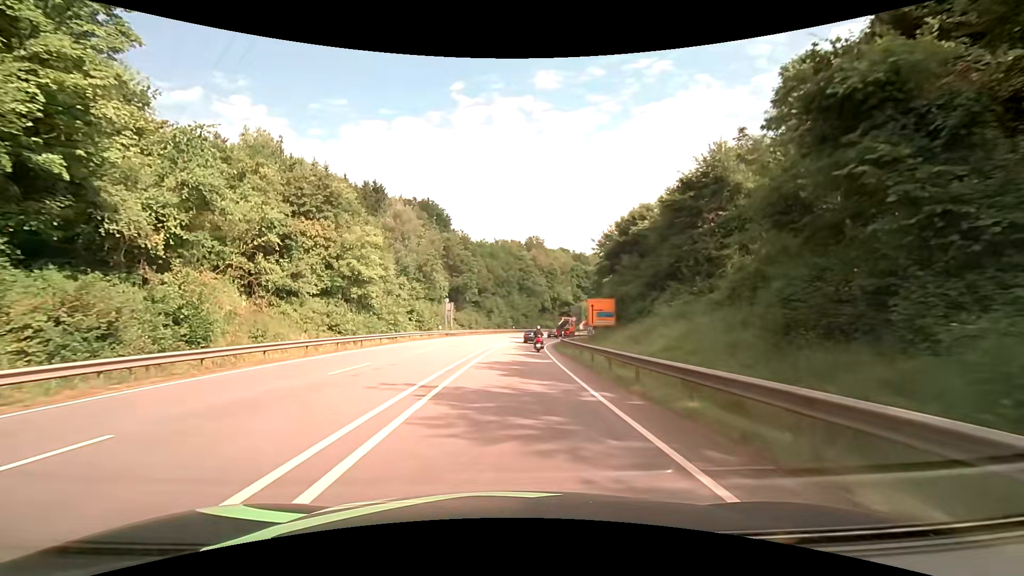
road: primary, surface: asphalt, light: Day
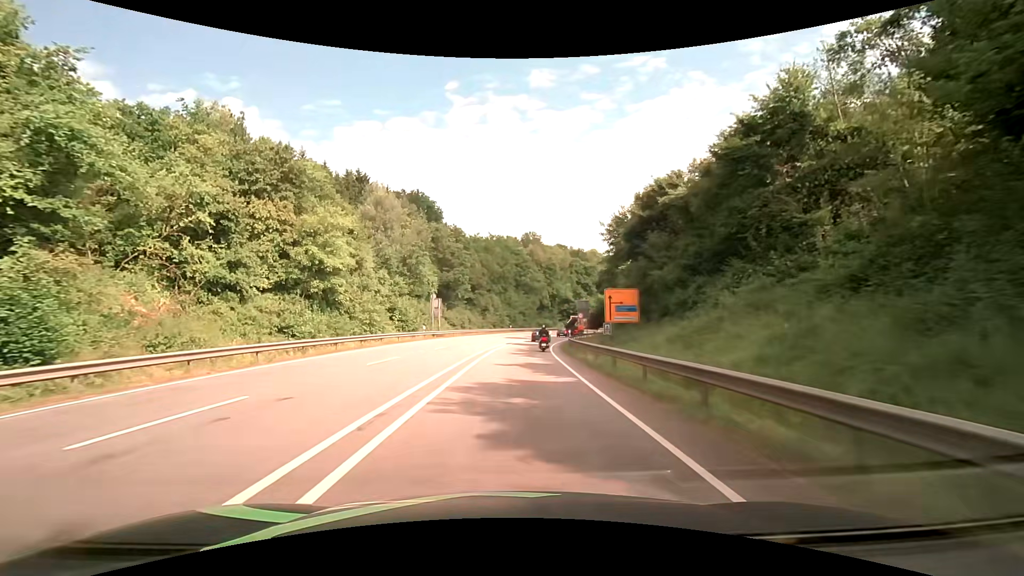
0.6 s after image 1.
(0.0, +8.8) m; 0°
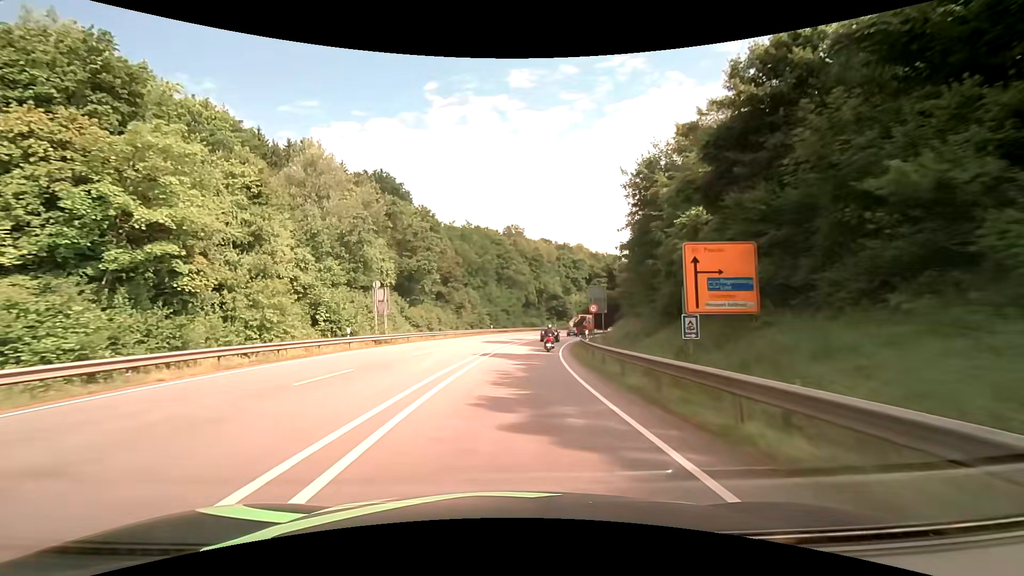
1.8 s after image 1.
(+0.4, +18.1) m; +2°
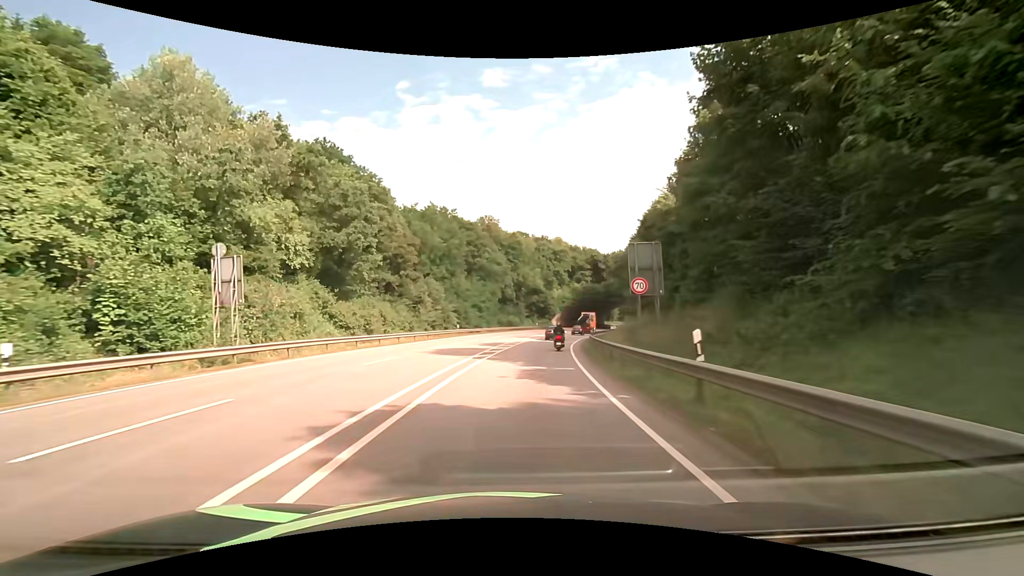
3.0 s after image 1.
(+0.4, +18.5) m; +3°
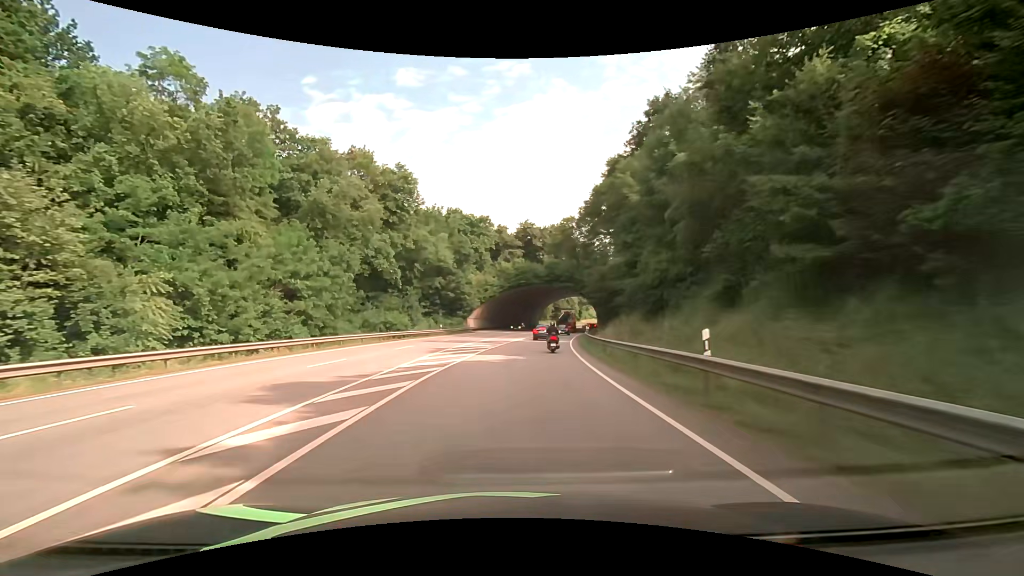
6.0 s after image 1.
(+4.3, +47.4) m; +9°
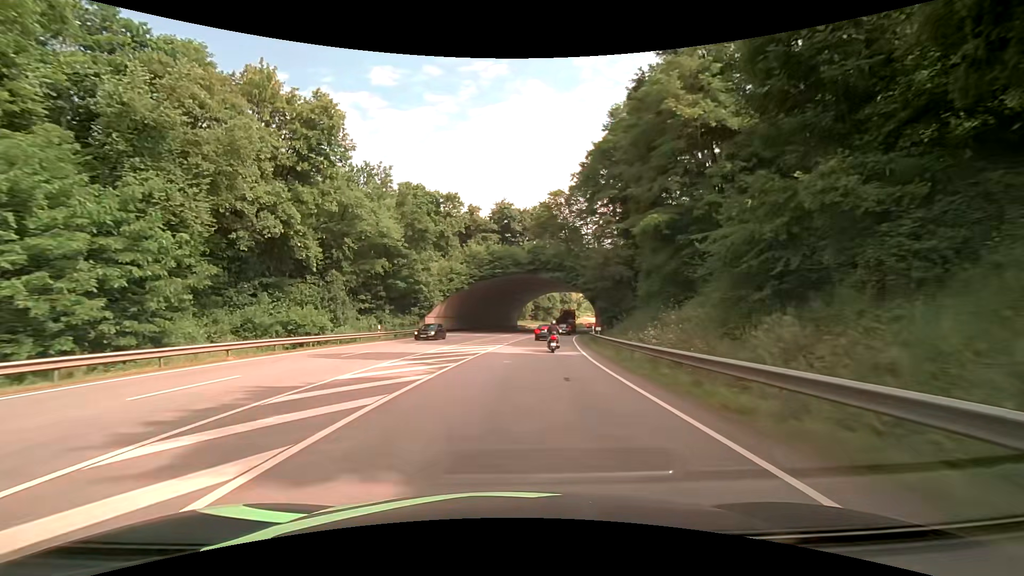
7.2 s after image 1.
(+0.7, +19.0) m; +3°
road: primary_link
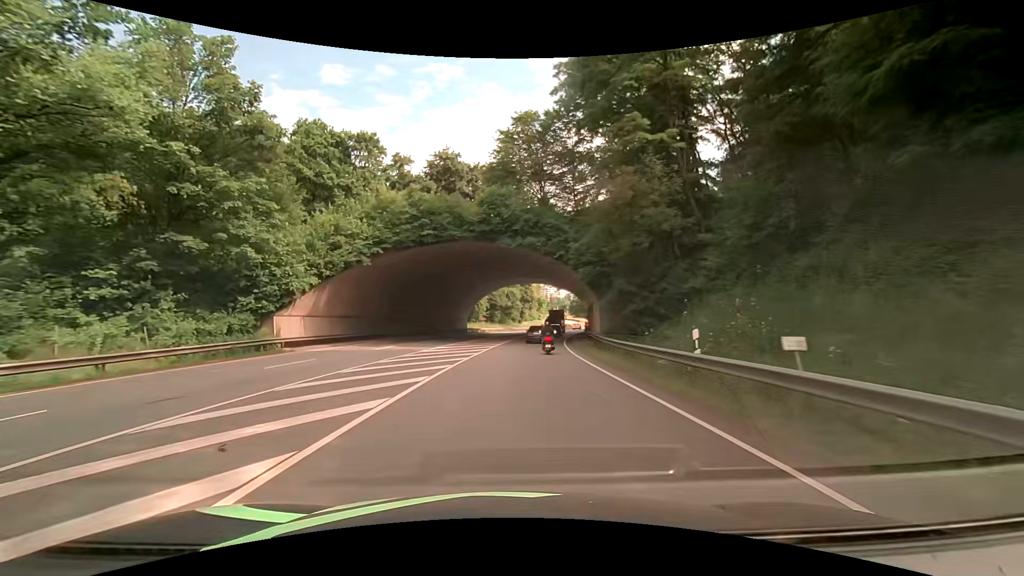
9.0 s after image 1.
(+1.6, +28.2) m; +6°
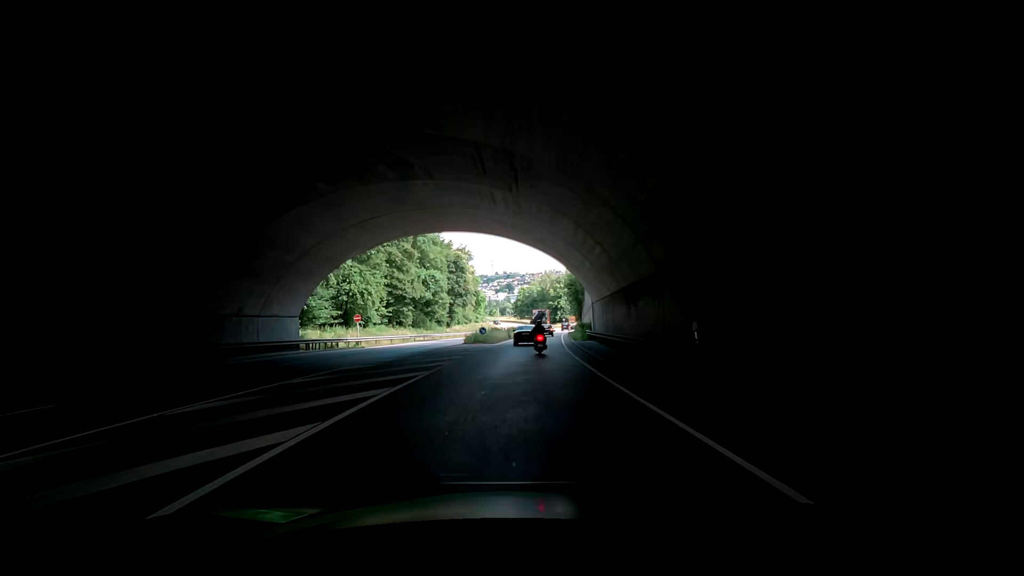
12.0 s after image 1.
(+2.8, +46.3) m; +7°
(0, +10) (-1, +20) (0, +30) (0, +40) (+1, +50) (+2, +60) (+4, +70) (+5, +80) (+6, +90) (+8, +99) m
